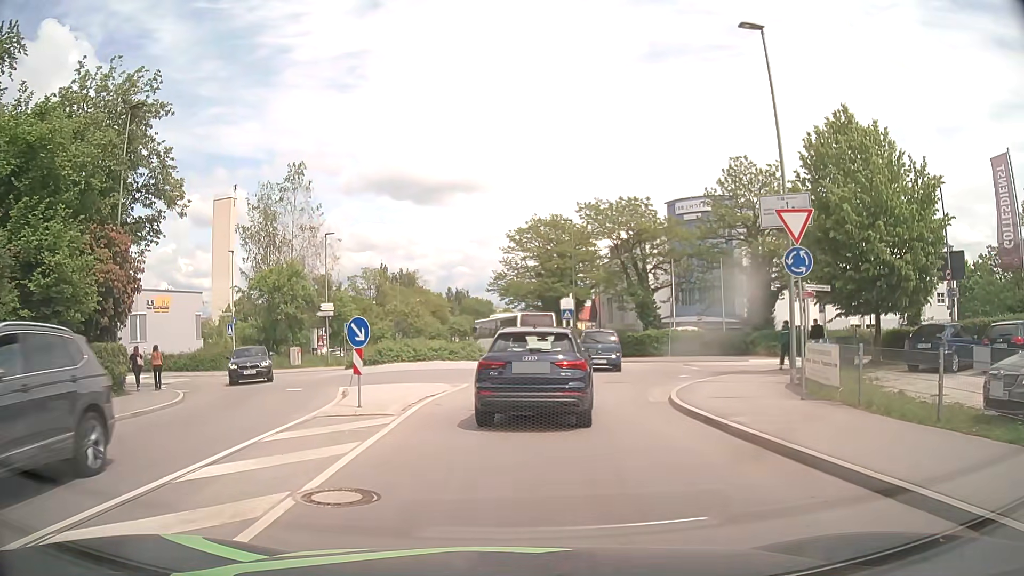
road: tertiary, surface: asphalt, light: Day
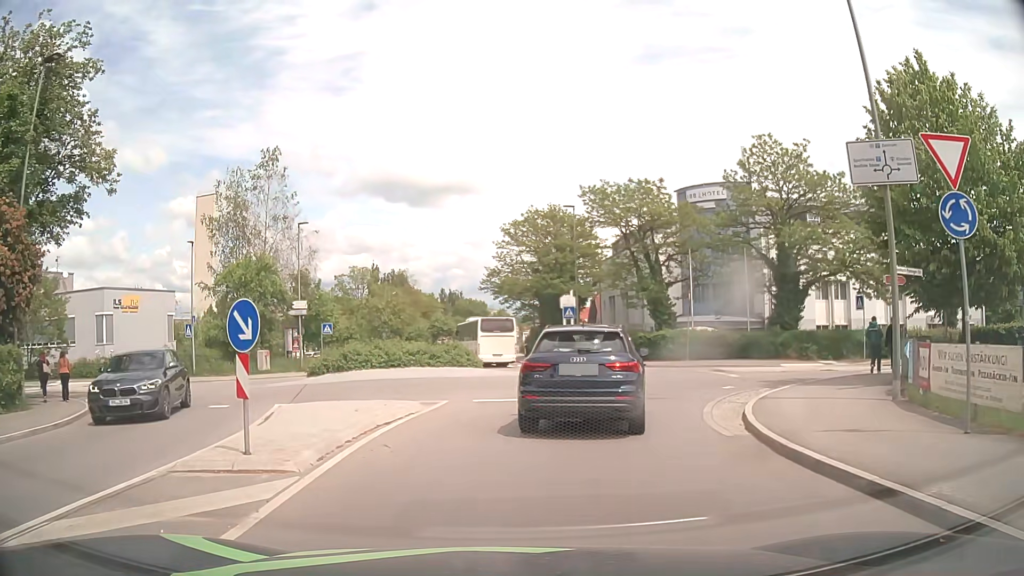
(0.0, +5.6) m; -1°
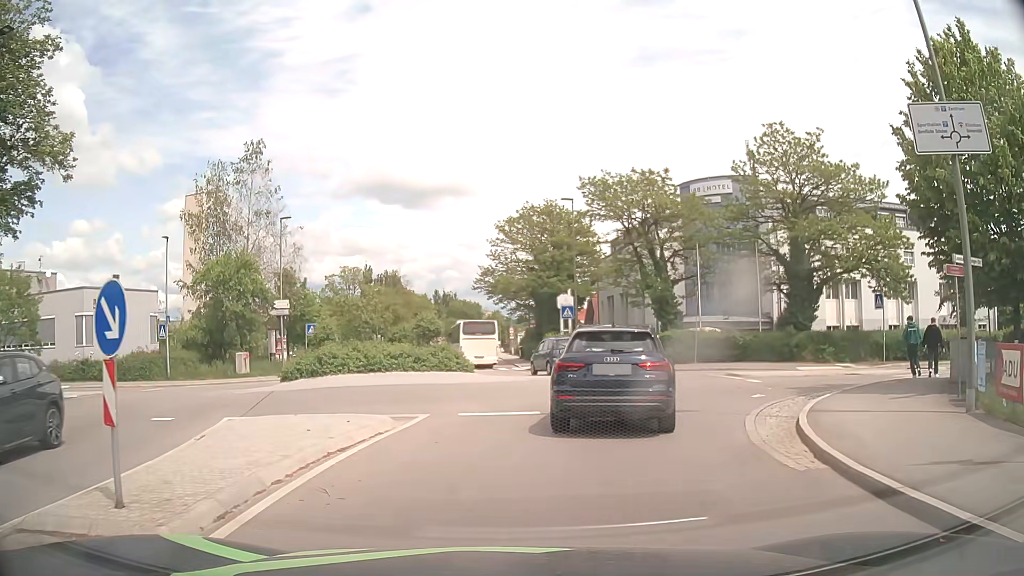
(0.0, +2.7) m; +2°
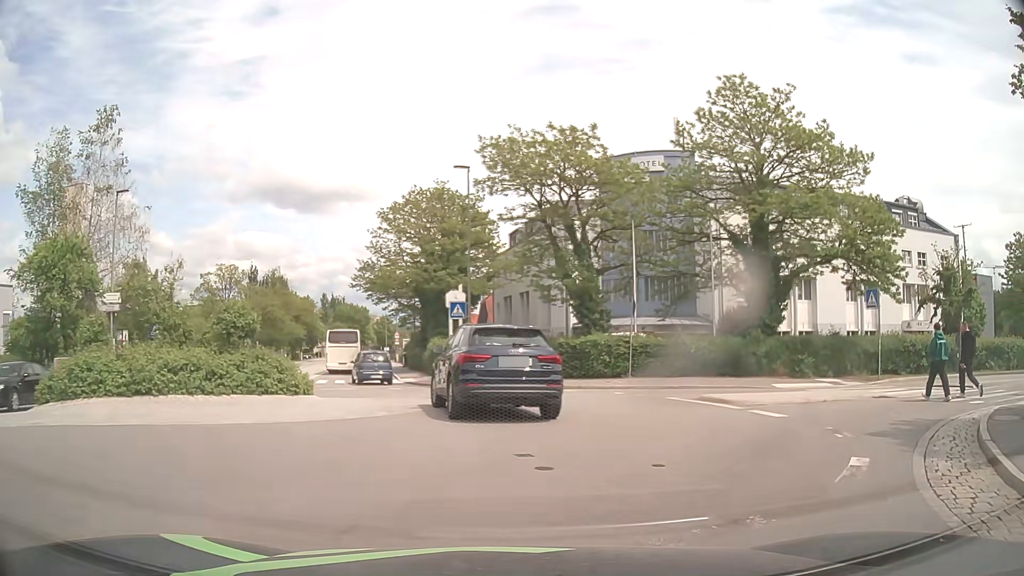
(+0.5, +9.0) m; +8°
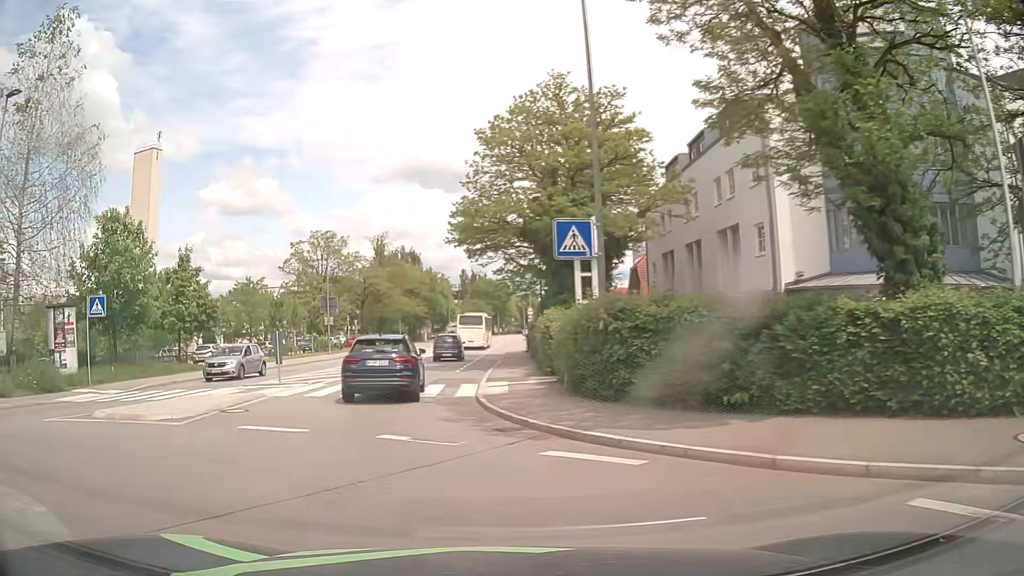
(0.0, +17.9) m; -12°
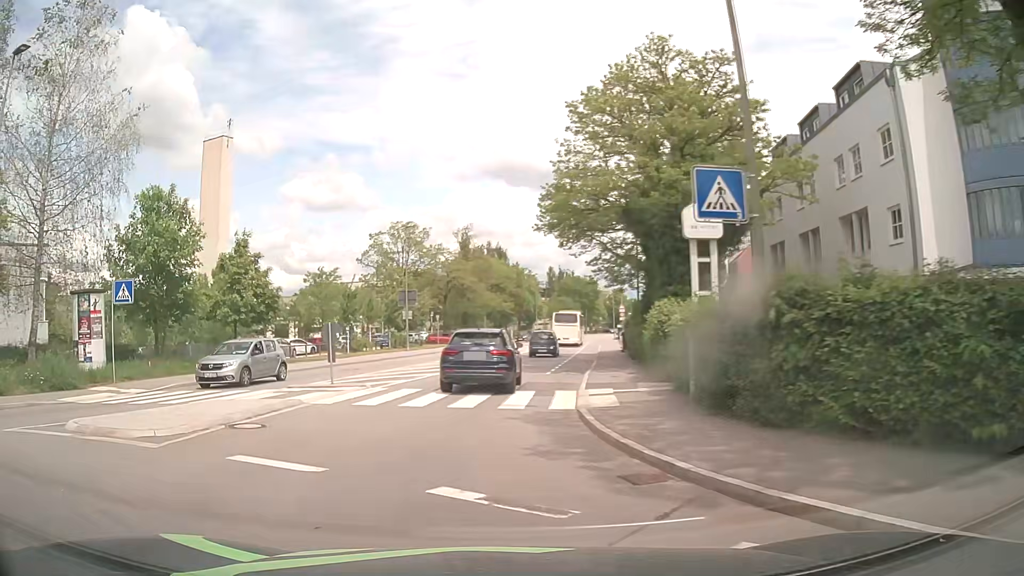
(-0.3, +4.2) m; -7°
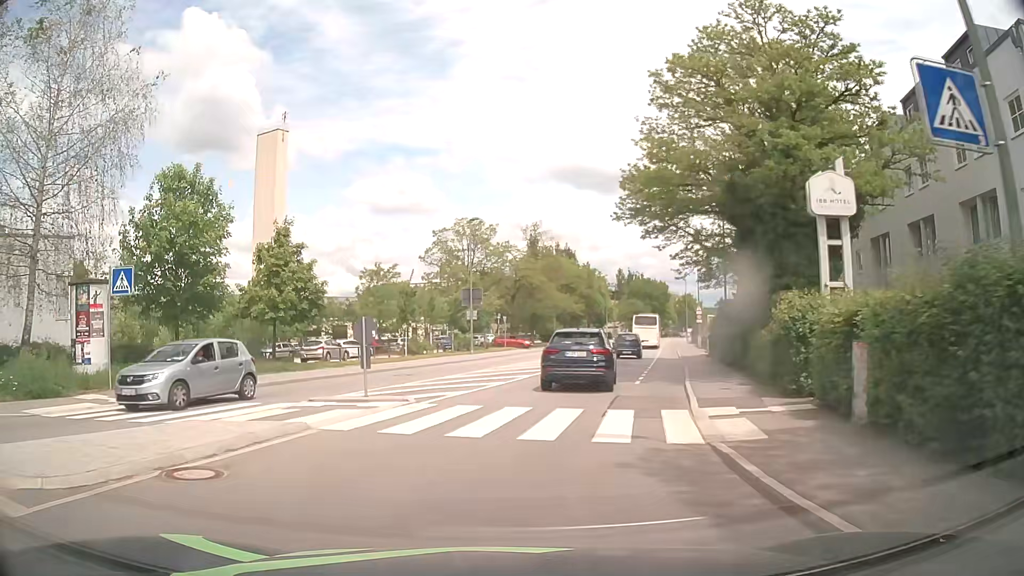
(-0.3, +4.4) m; -6°
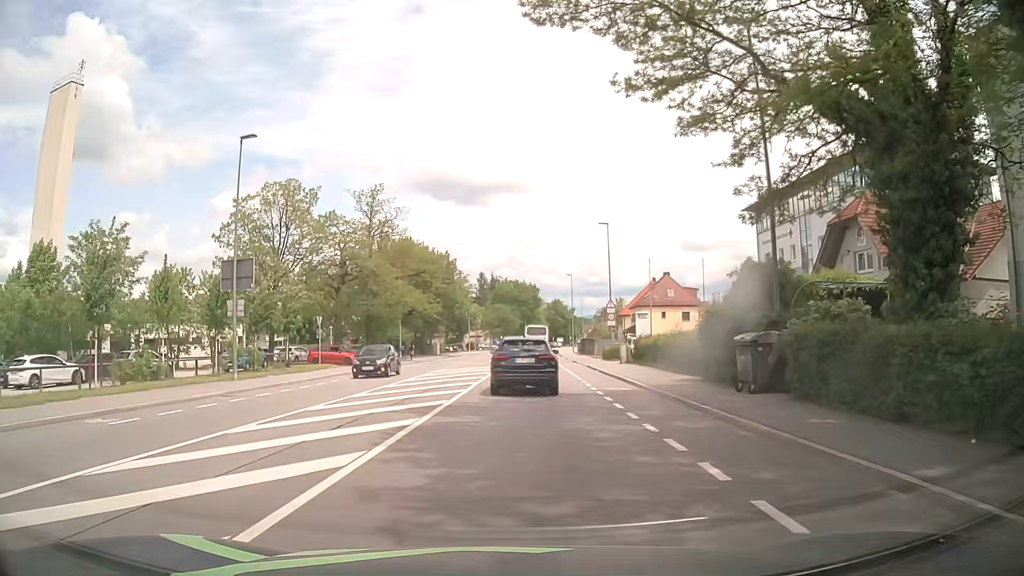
(+2.3, +23.8) m; +12°
(0, +10) (0, +20) (+1, +30) (+1, +40) (+2, +50) (+2, +60) (+2, +70) (+3, +80) (+4, +90) (+5, +100) m
